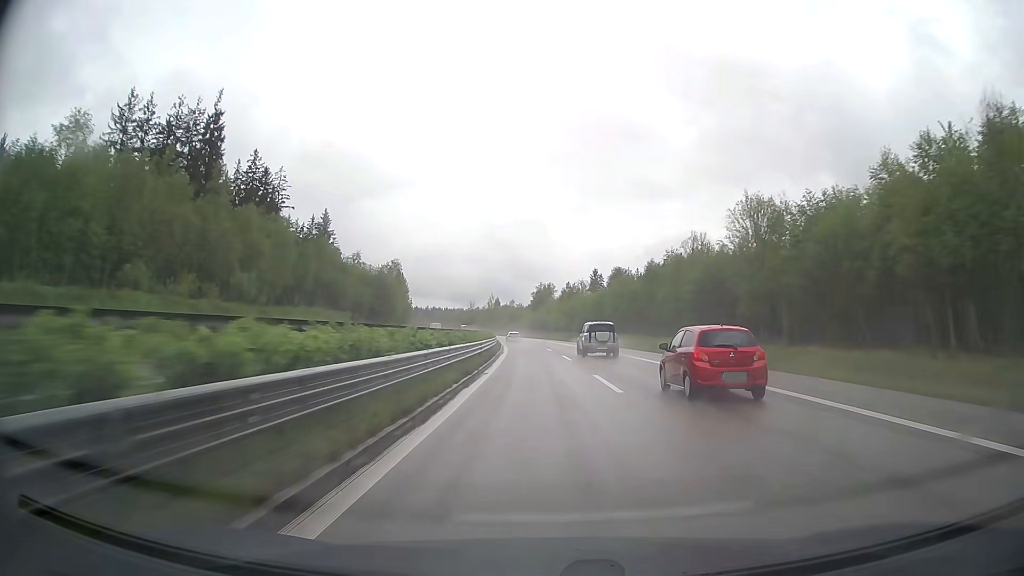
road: trunk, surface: asphalt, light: Day
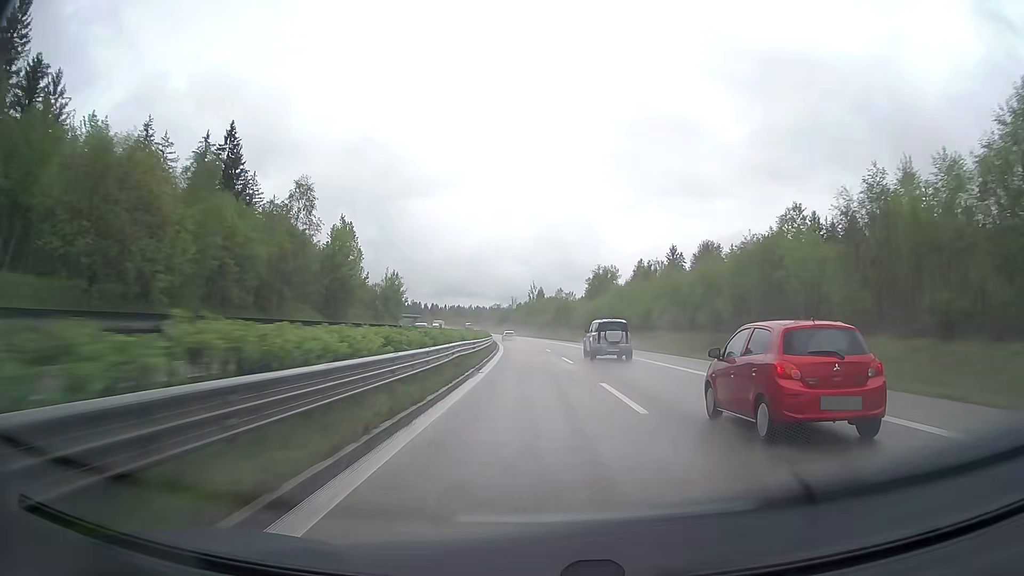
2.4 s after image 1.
(-2.6, +75.4) m; -4°
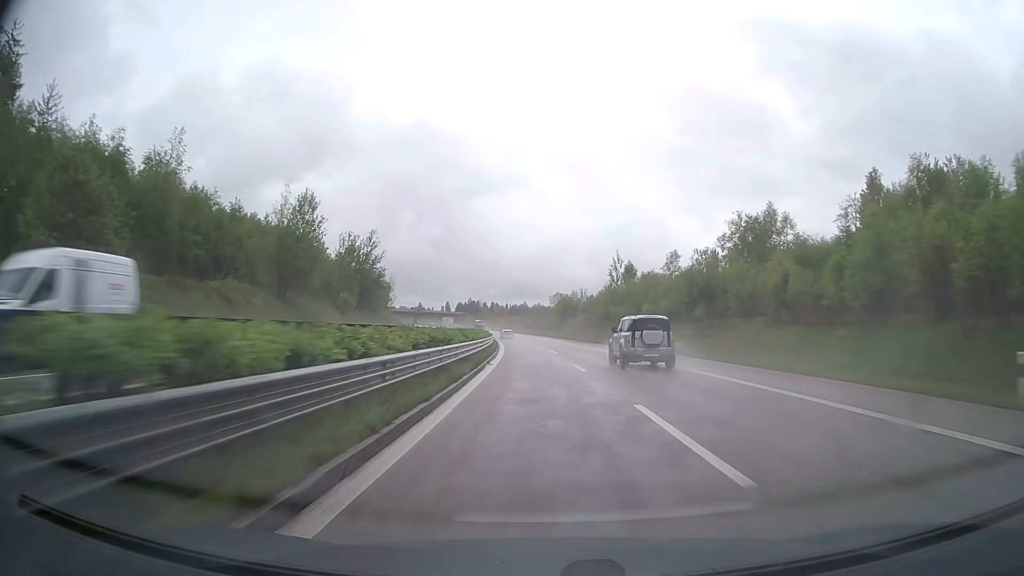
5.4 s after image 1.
(-5.1, +94.9) m; -6°
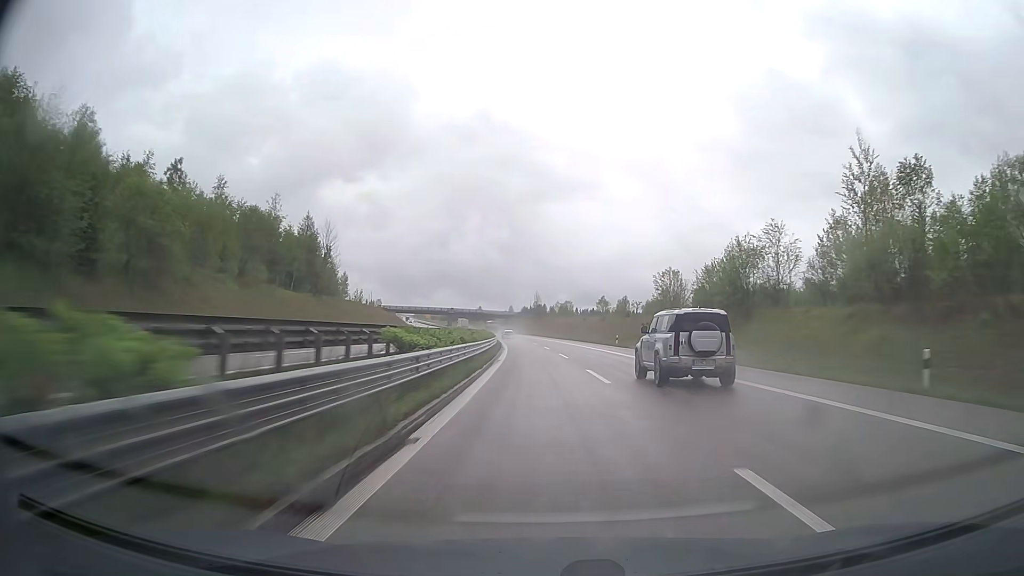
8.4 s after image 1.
(-5.1, +95.3) m; -6°
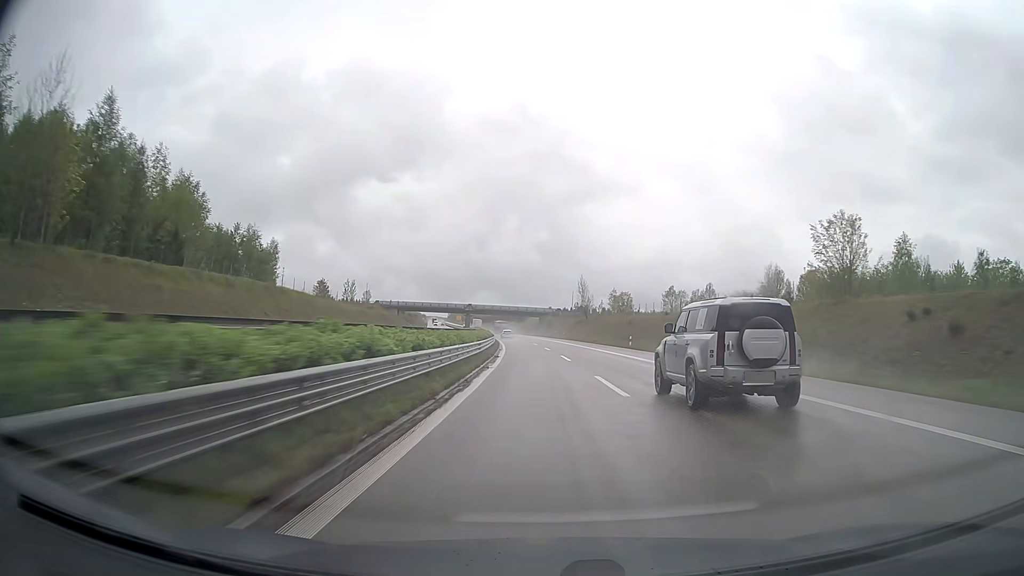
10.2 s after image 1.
(-1.7, +57.4) m; -3°
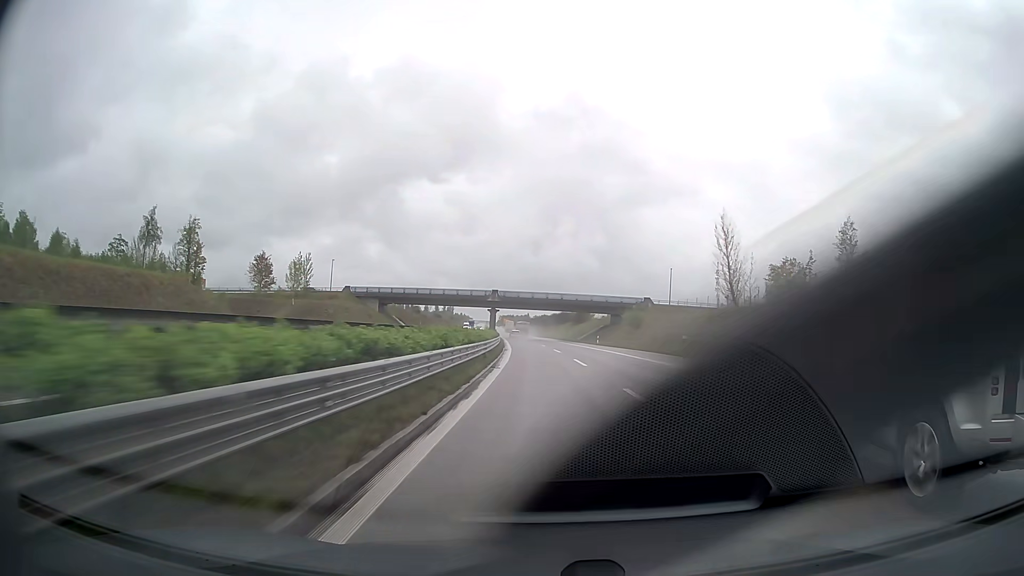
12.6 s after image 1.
(-3.4, +76.3) m; -5°
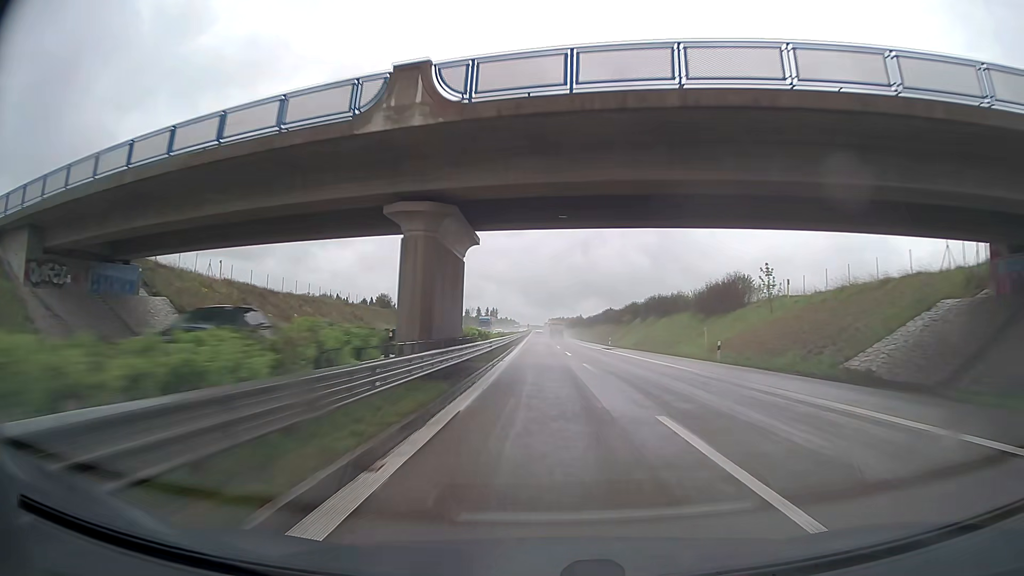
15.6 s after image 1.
(-3.8, +94.9) m; -4°
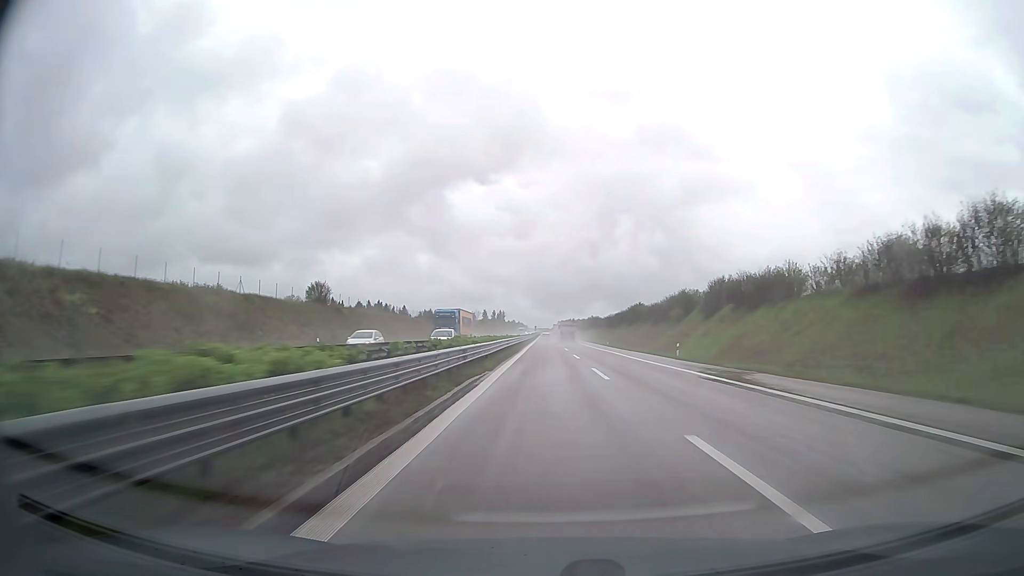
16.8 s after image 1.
(-0.3, +37.7) m; 0°
(0, +10) (0, +20) (0, +30) (0, +40) (0, +50) (0, +60) (0, +70) (0, +80) (-1, +90) (-1, +100) m
